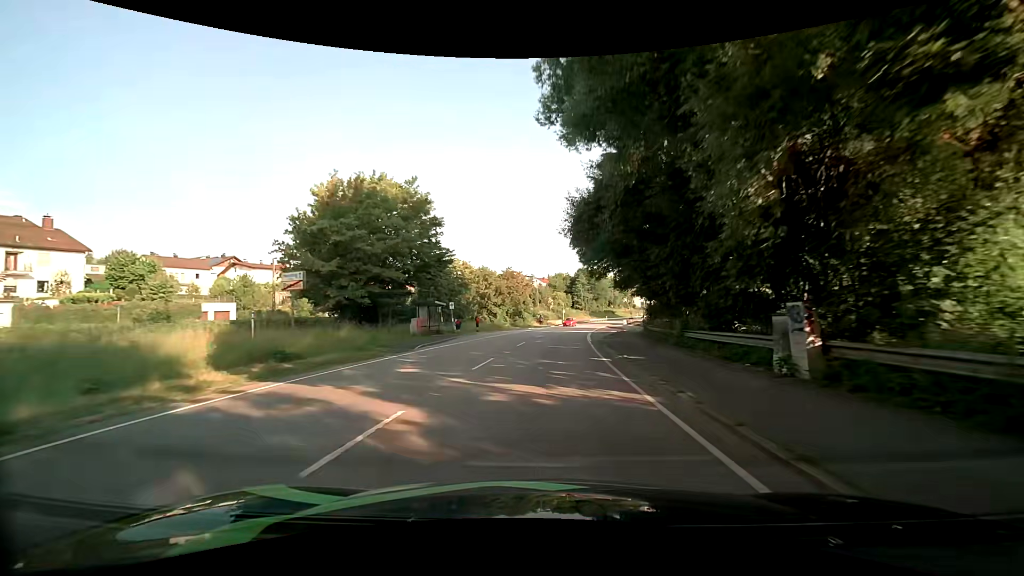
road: primary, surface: asphalt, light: Day
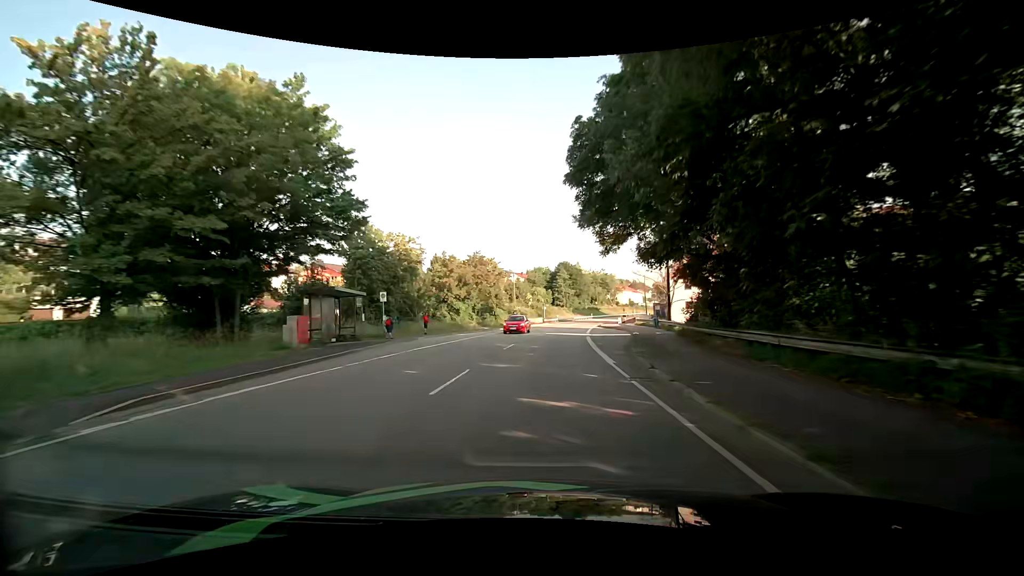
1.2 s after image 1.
(+0.2, +16.7) m; +1°
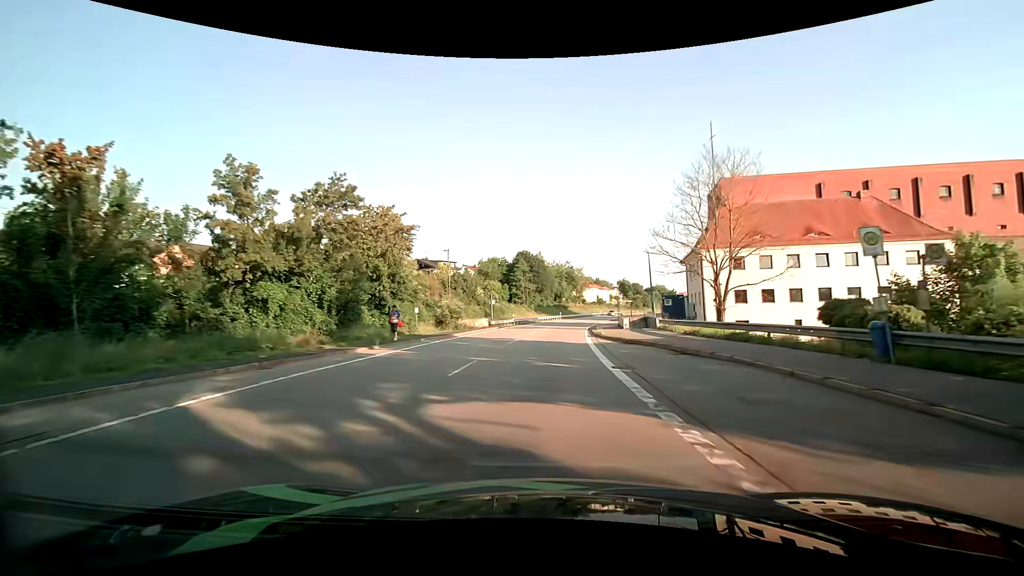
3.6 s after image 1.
(+2.2, +33.4) m; +6°
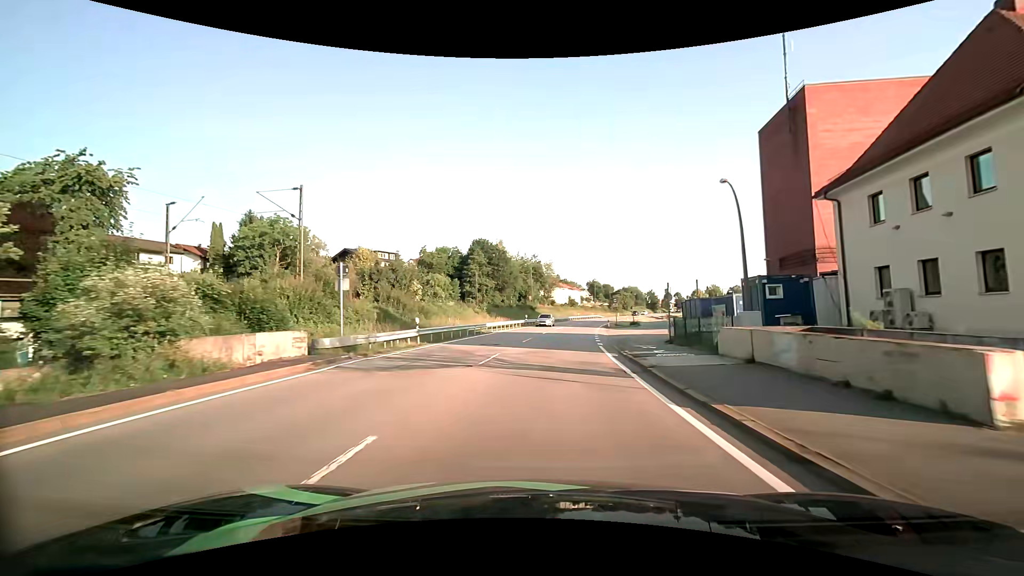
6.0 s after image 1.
(+1.3, +33.2) m; +4°
(0, +10) (+1, +20) (+1, +30) (+2, +40) (+3, +50) (+5, +60) (+6, +70) (+8, +79) (+10, +89) (+13, +99) m
